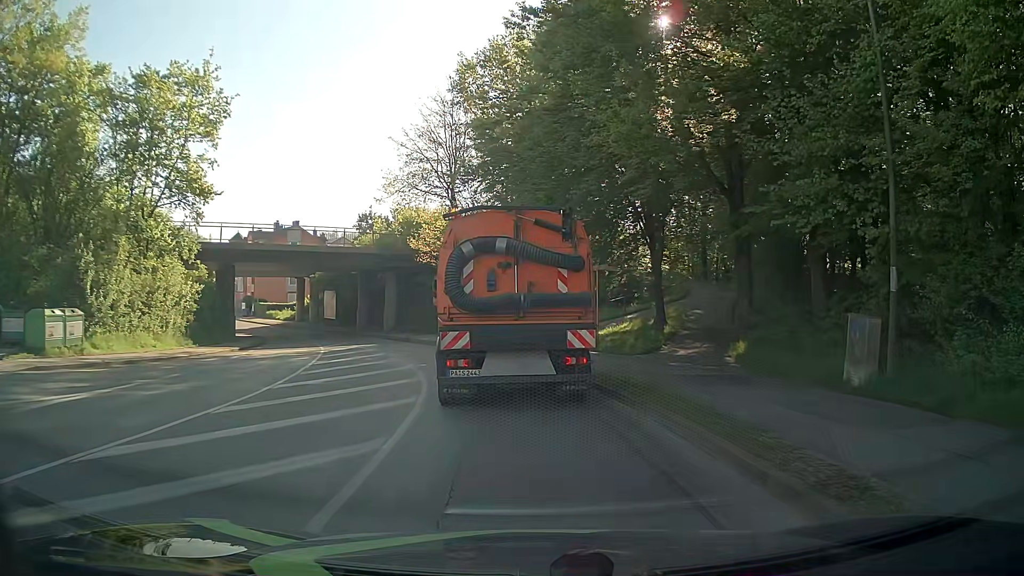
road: unclassified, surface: asphalt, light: Day
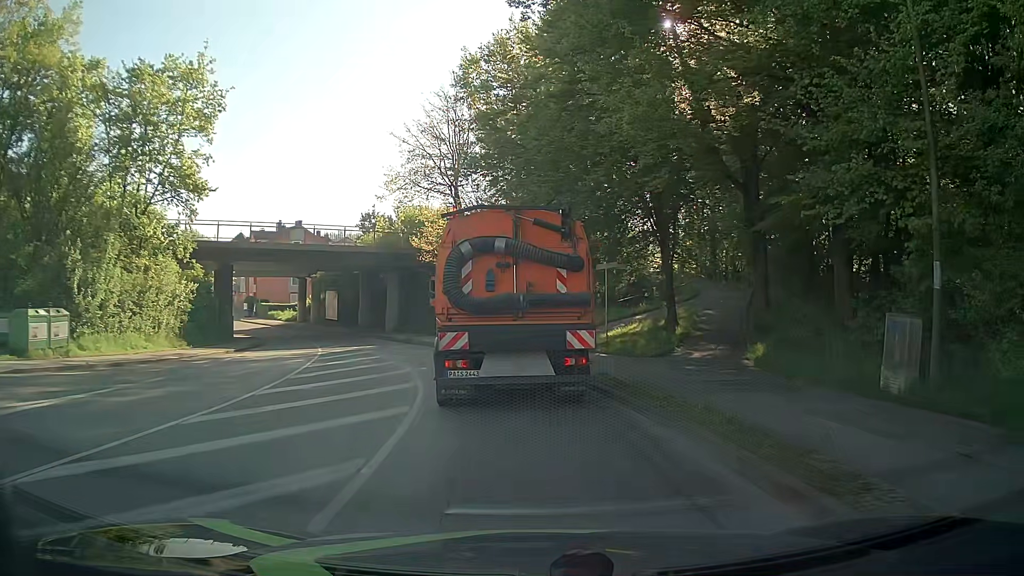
(0.0, +1.2) m; 0°
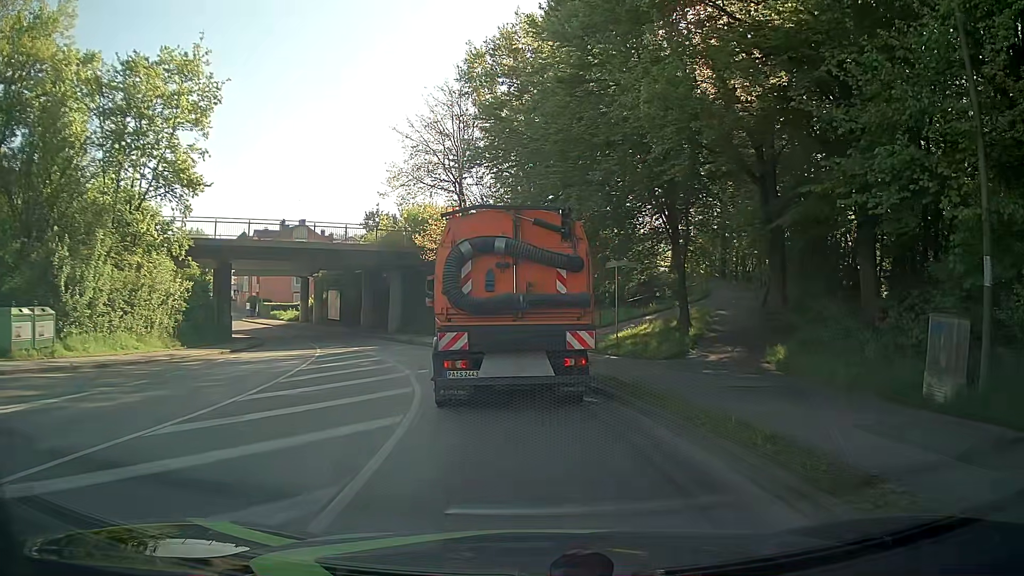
(0.0, +1.2) m; 0°
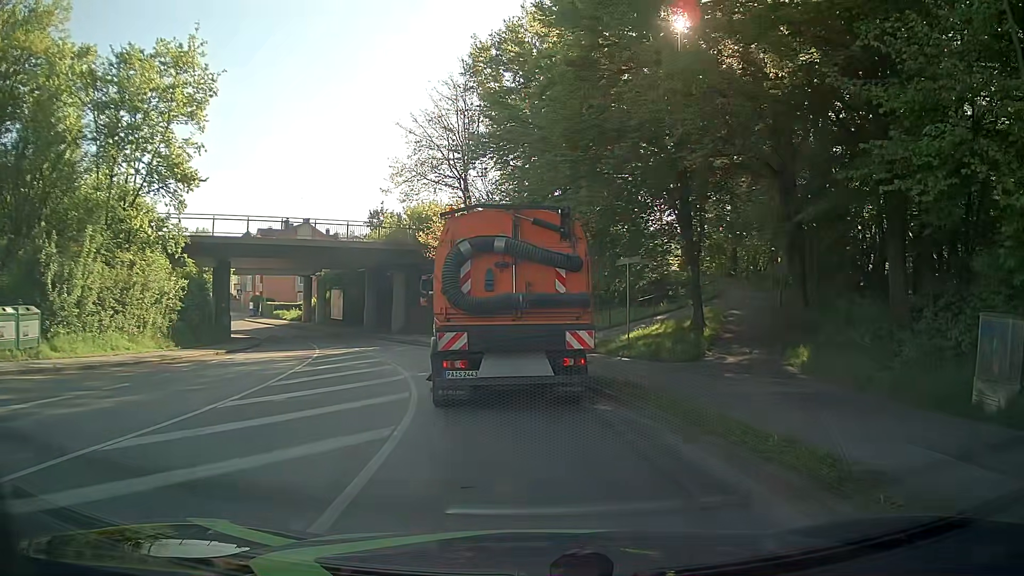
(0.0, +1.2) m; 0°
